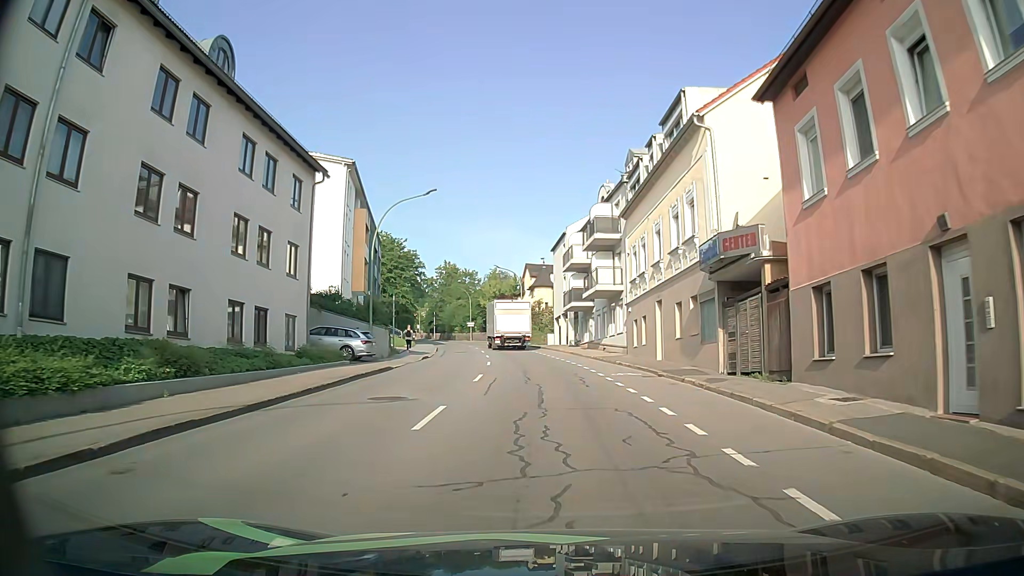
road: tertiary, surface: asphalt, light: Day
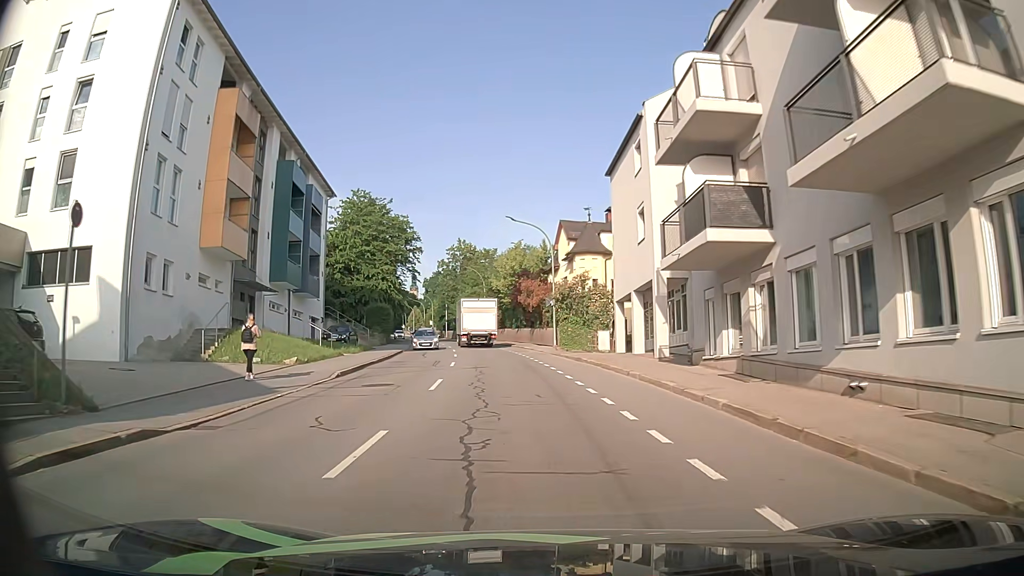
(-0.8, +30.7) m; -3°
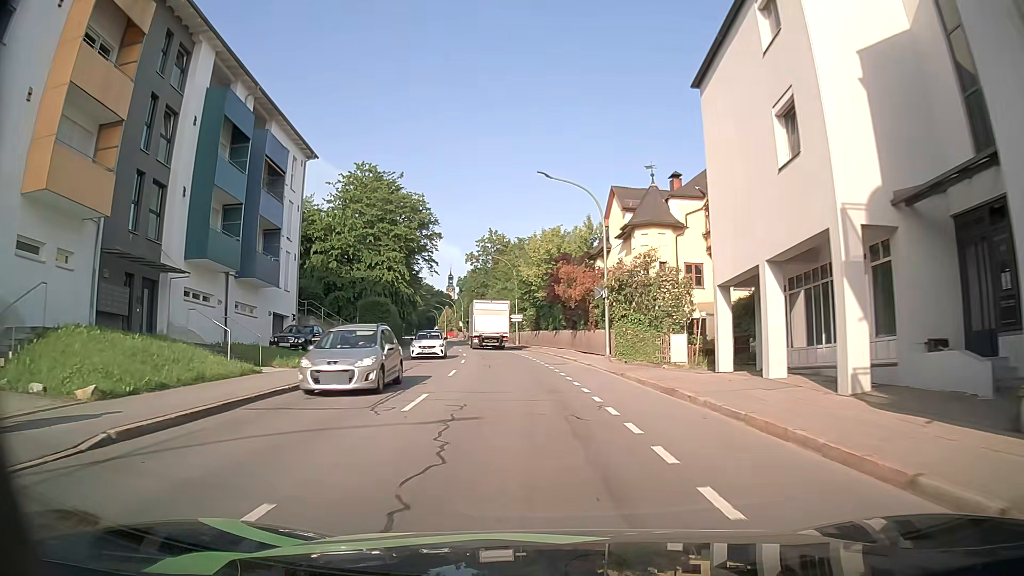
(-0.4, +13.4) m; -3°
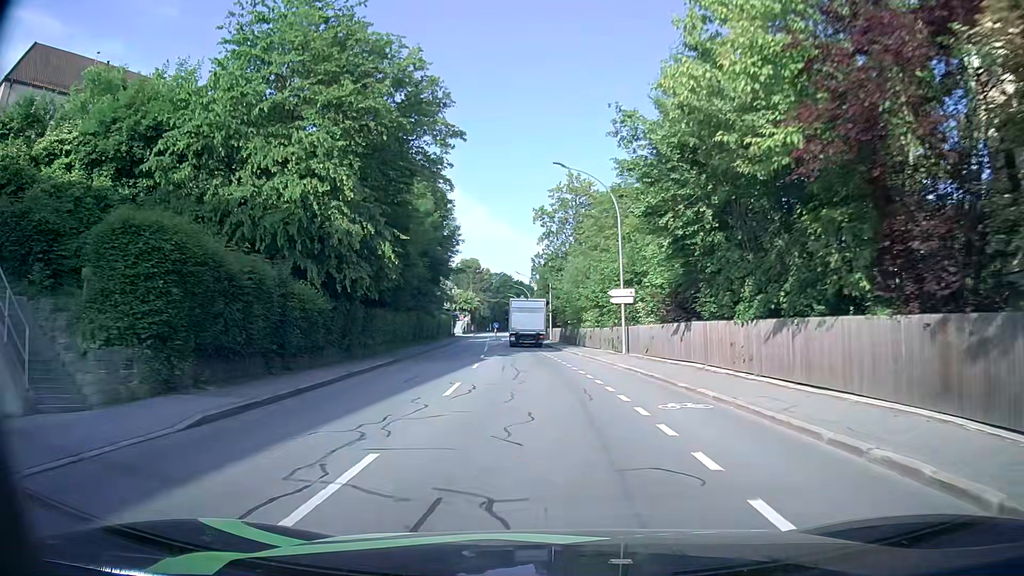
(-2.1, +34.4) m; -7°
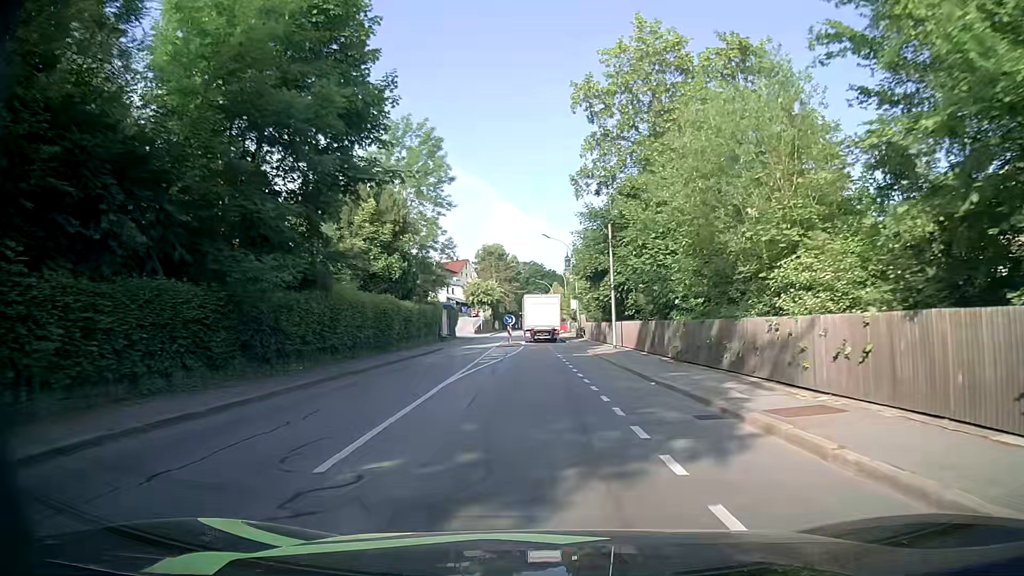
(-1.1, +34.0) m; -3°
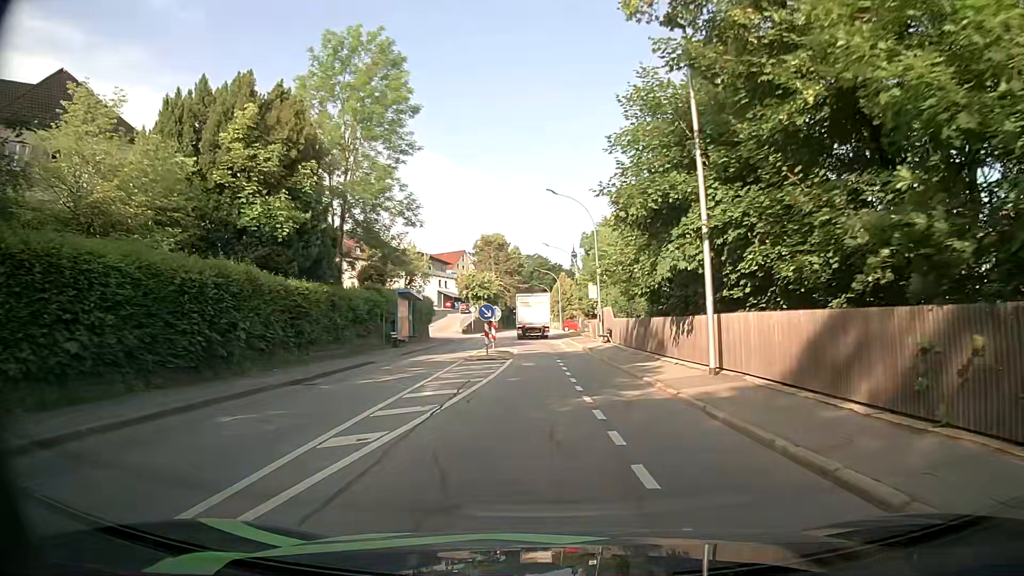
(-0.1, +18.5) m; -1°
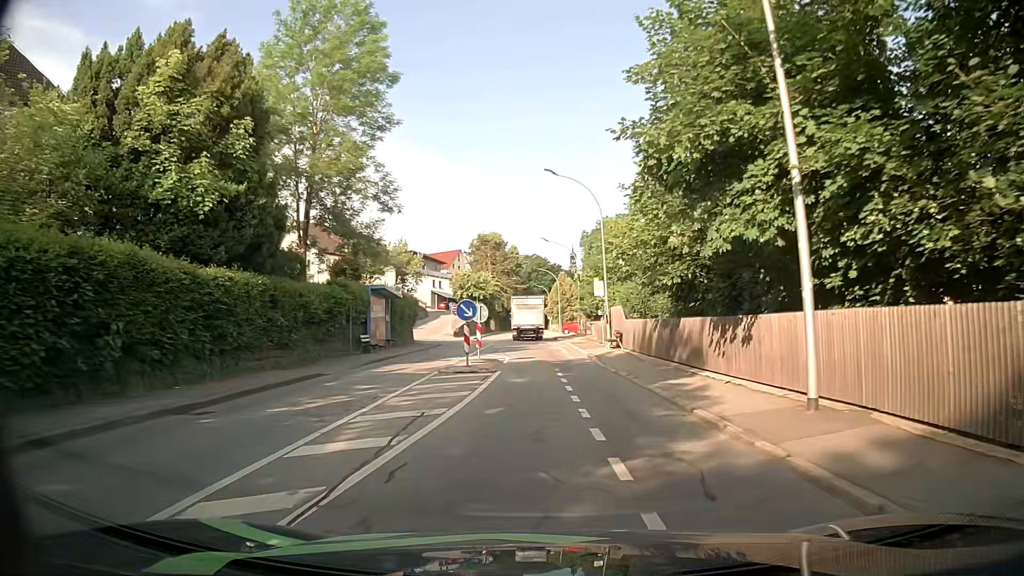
(+0.1, +5.6) m; +1°
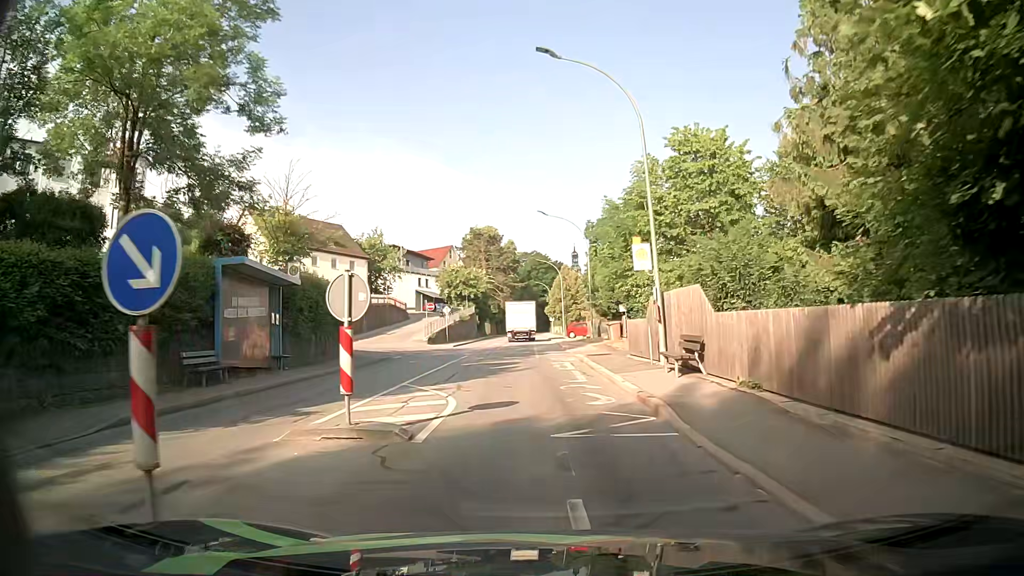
(0.0, +15.5) m; -1°
(0, +10) (0, +20) (-1, +30) (-2, +40) (-2, +50) (-2, +60) (-2, +70) (-3, +80) (-3, +90) (-3, +100) m
